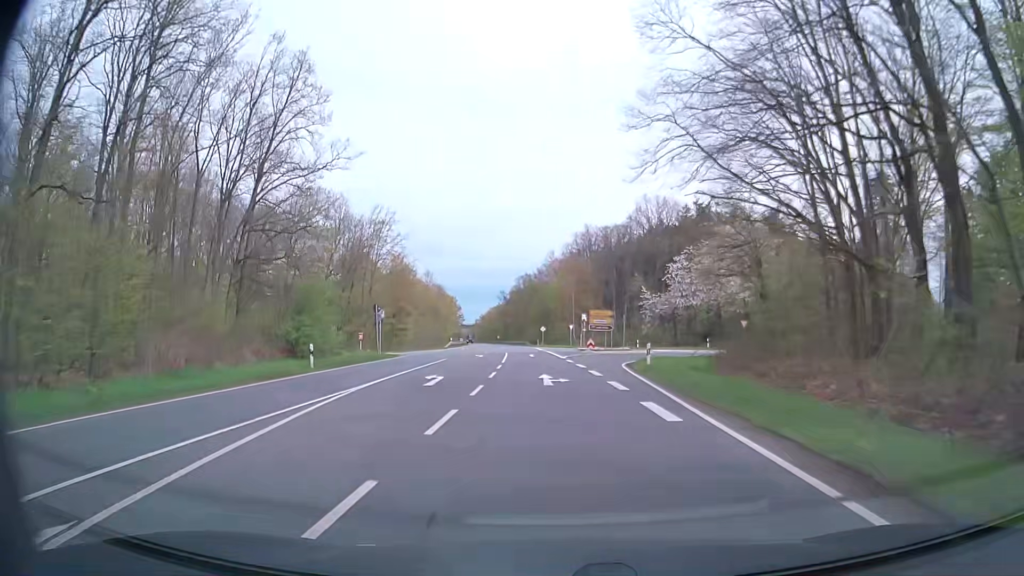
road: secondary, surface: asphalt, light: Day
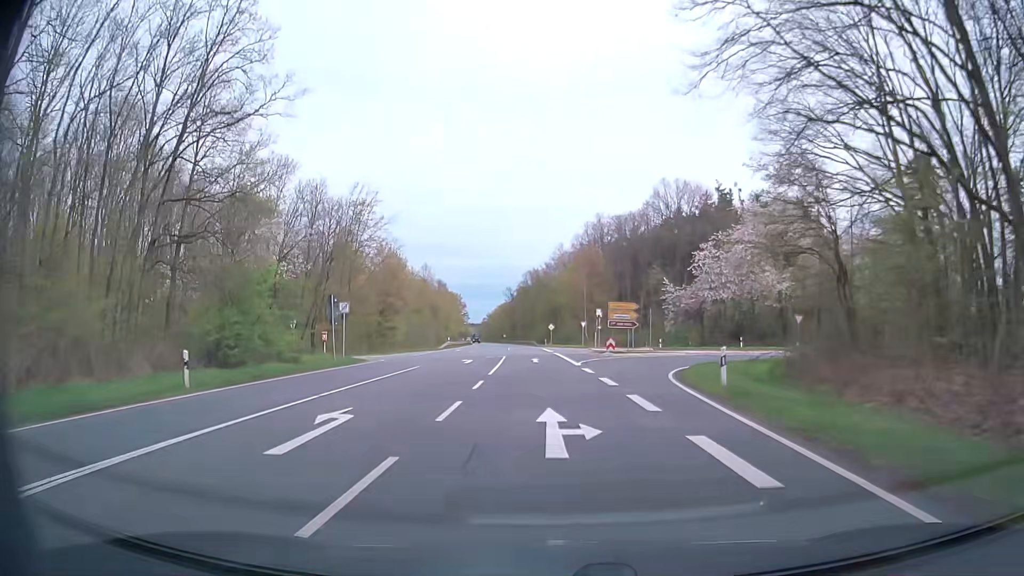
(-0.1, +10.8) m; -1°
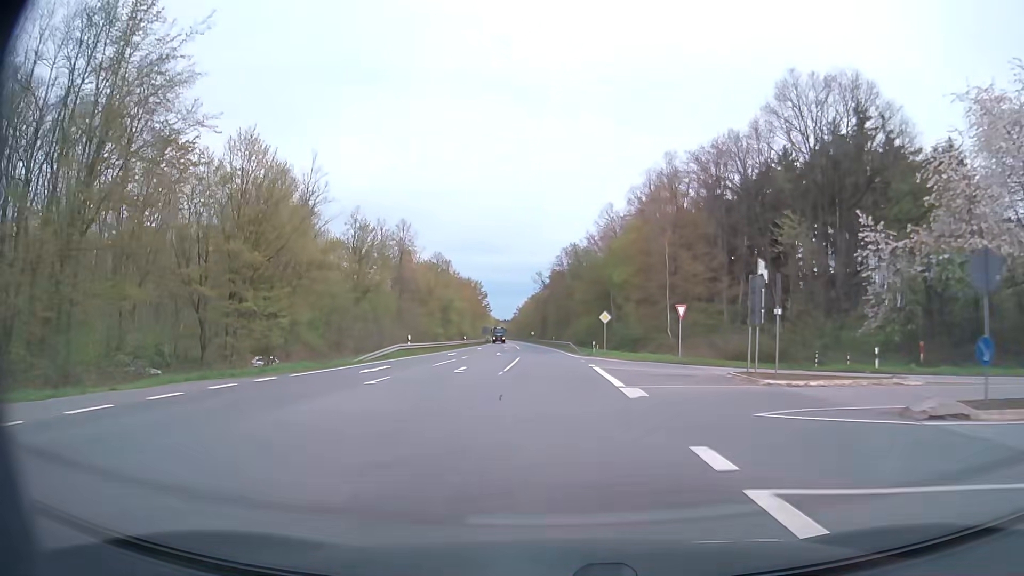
(-1.3, +43.3) m; -3°
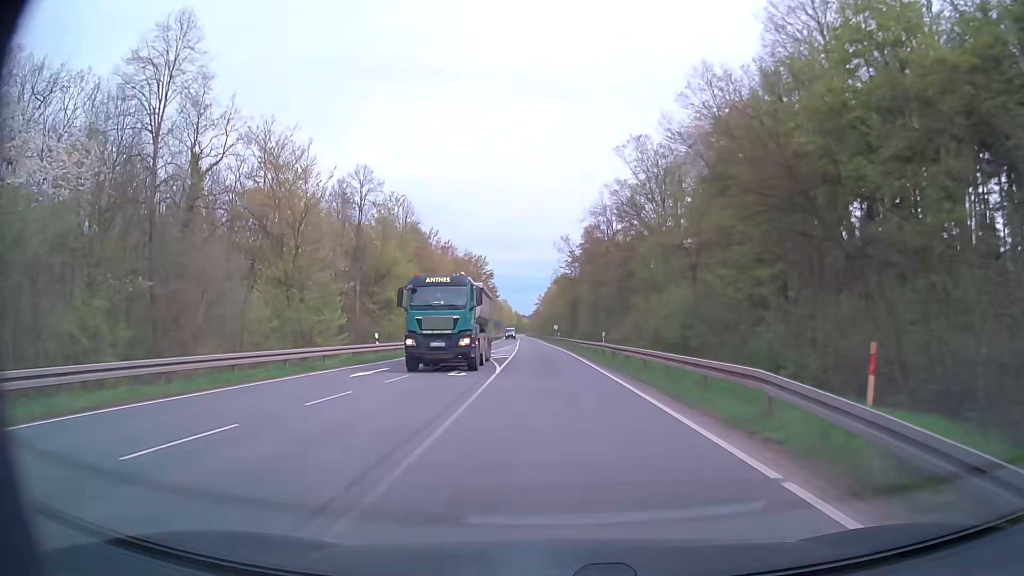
(-1.1, +54.1) m; -2°
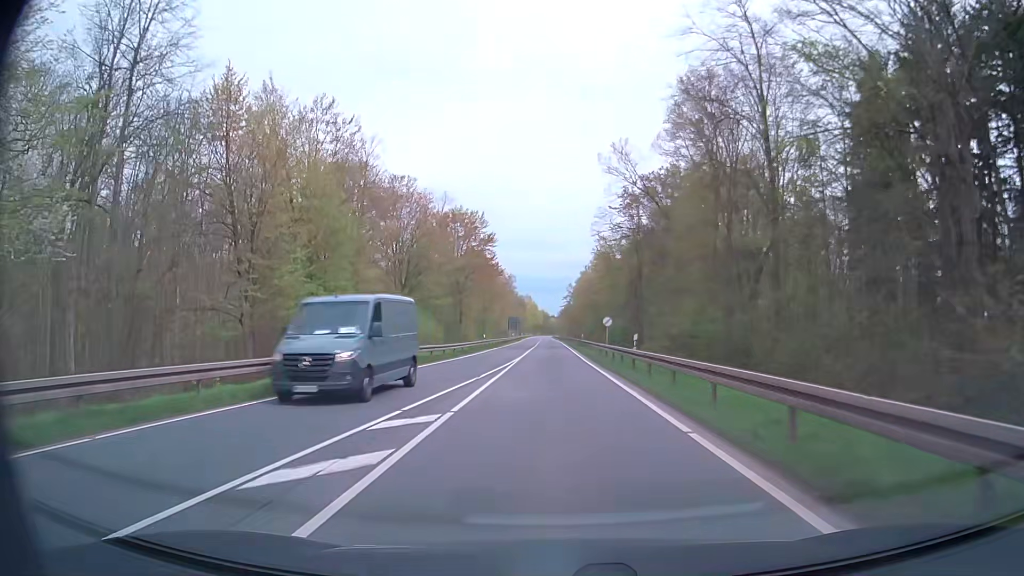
(-1.1, +53.9) m; -3°
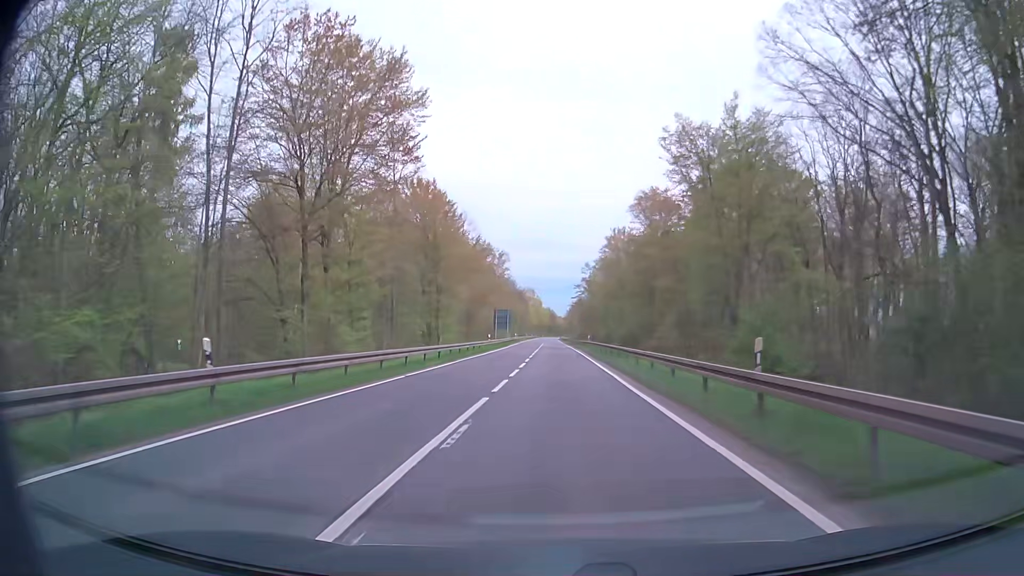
(-0.4, +53.8) m; -1°
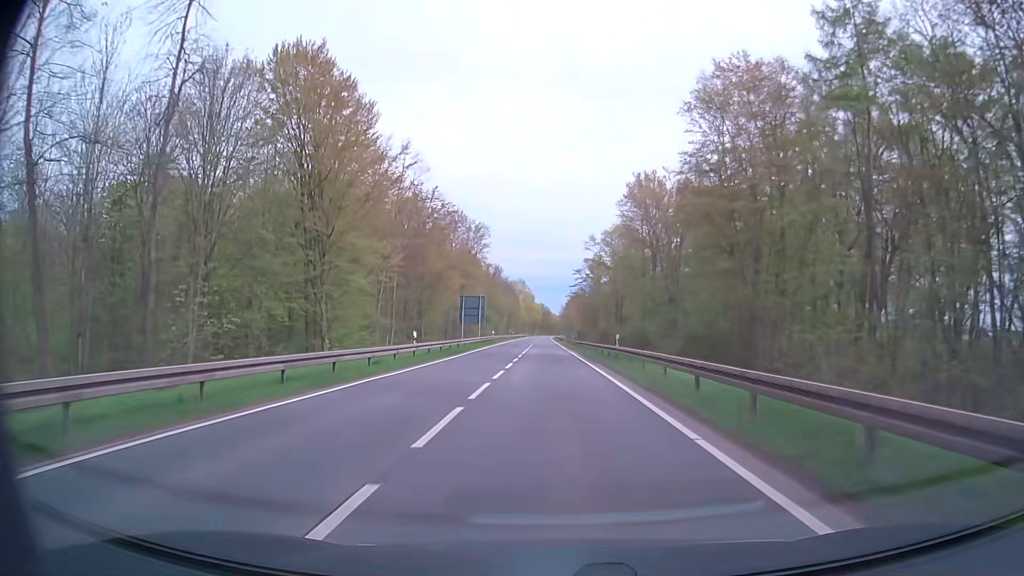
(+0.2, +32.2) m; 0°
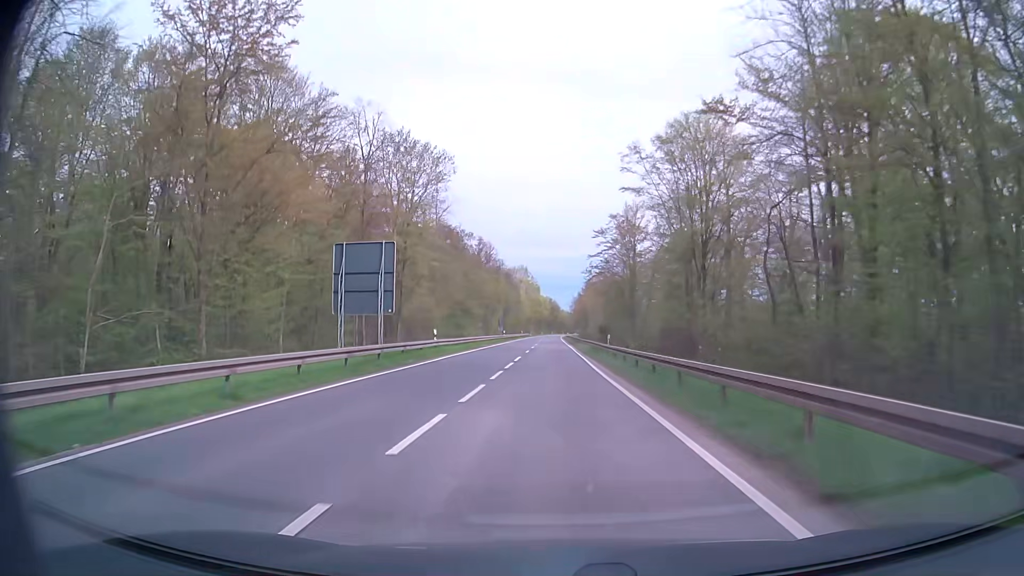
(+0.1, +42.9) m; 0°
(0, +10) (0, +20) (0, +30) (0, +40) (0, +50) (-1, +60) (-1, +70) (-1, +80) (-1, +90) (-1, +100) m
